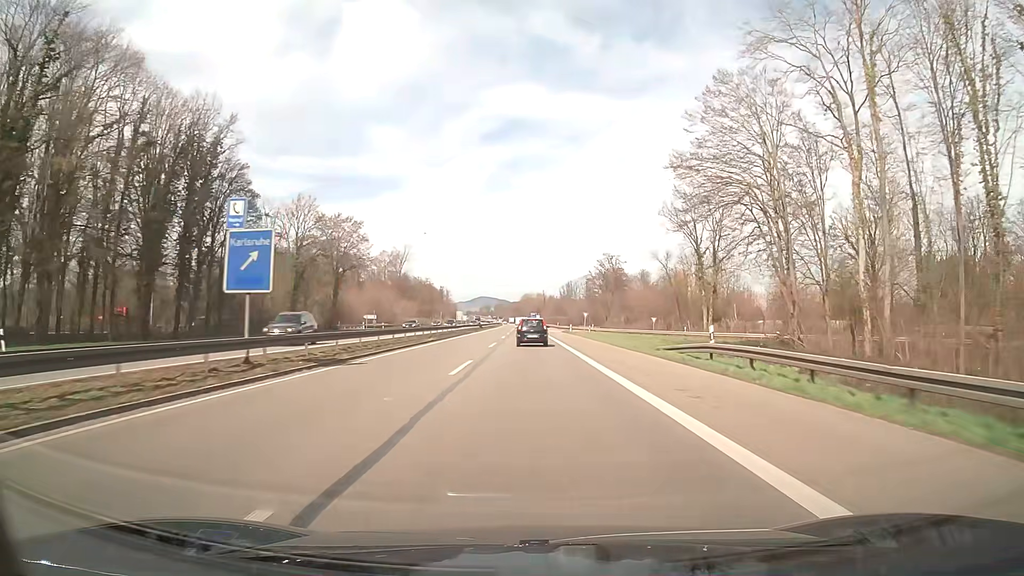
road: trunk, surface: asphalt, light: Day
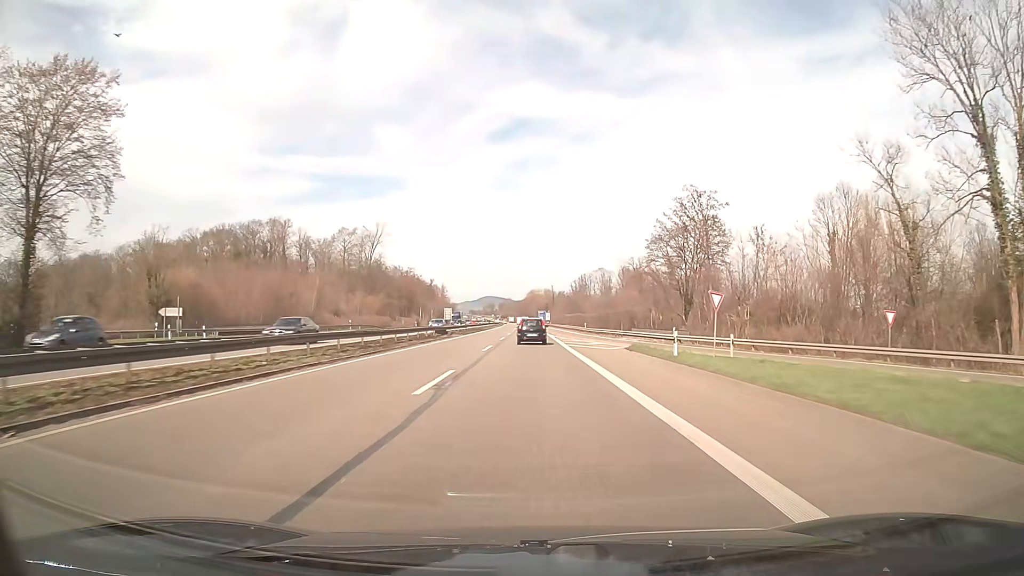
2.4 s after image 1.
(-0.3, +59.7) m; -1°
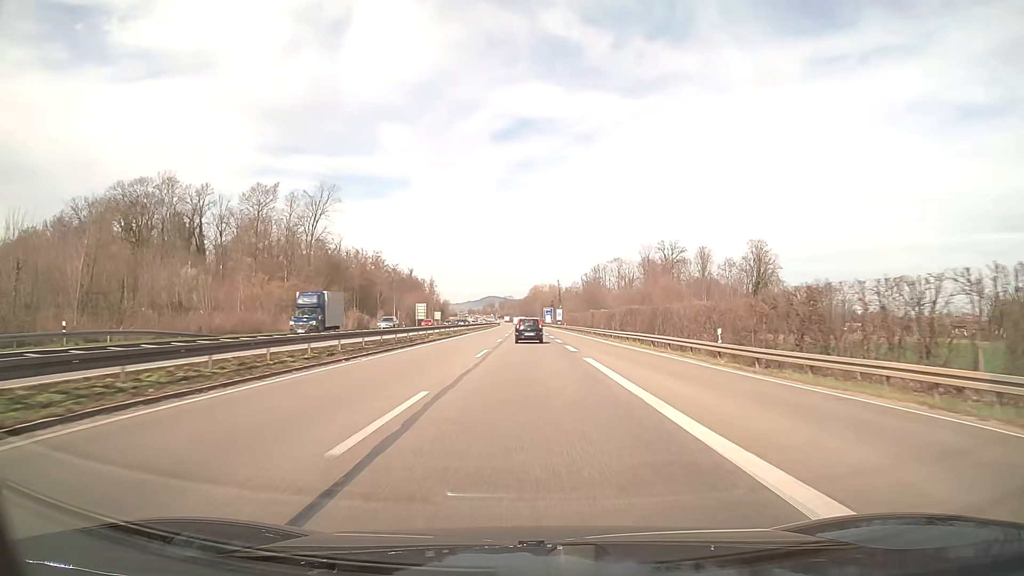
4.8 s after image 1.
(-0.1, +60.8) m; 0°
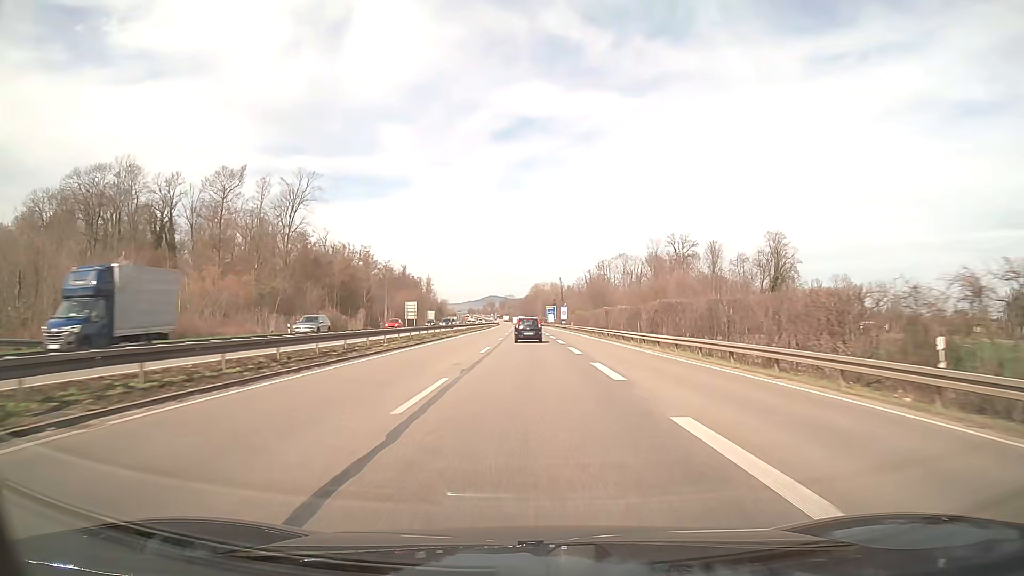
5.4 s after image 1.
(0.0, +15.3) m; 0°
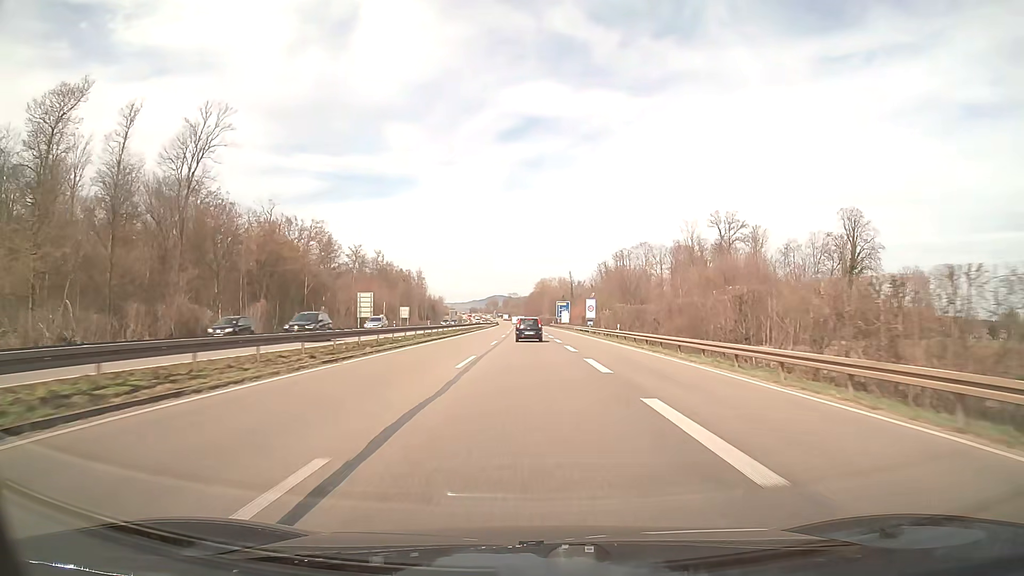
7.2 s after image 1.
(-0.1, +46.0) m; 0°
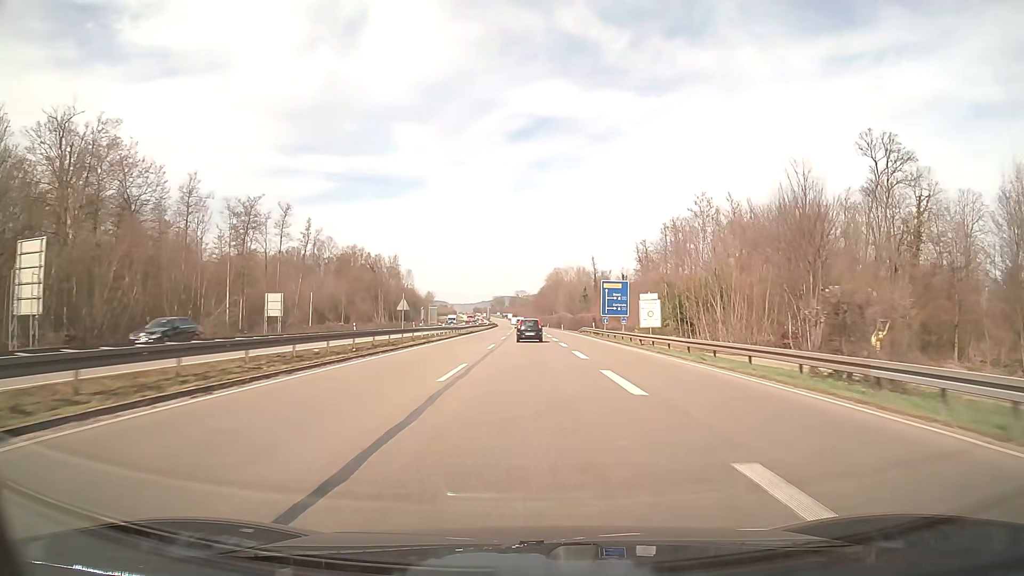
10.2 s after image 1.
(-0.5, +77.2) m; -1°
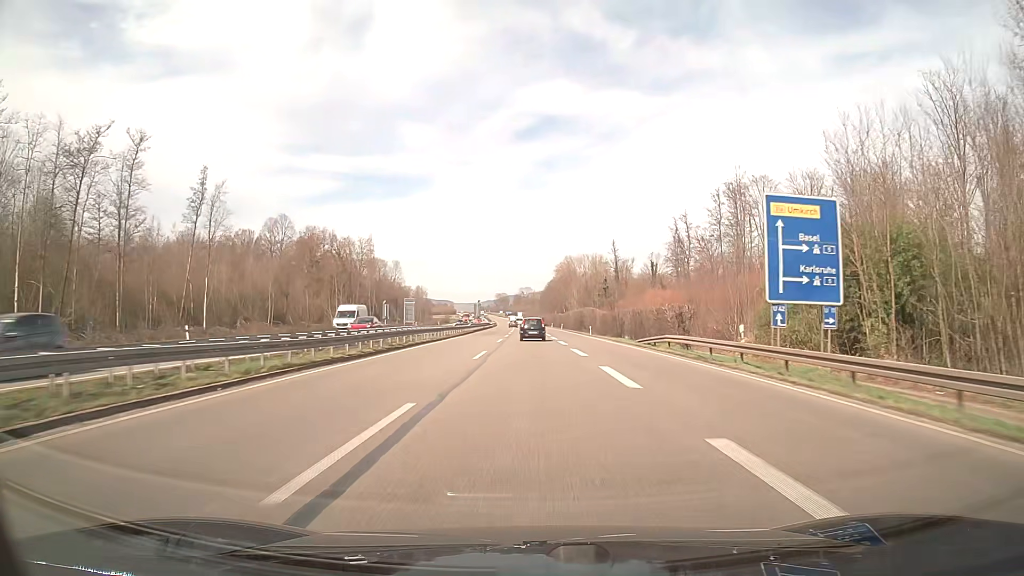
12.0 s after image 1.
(-0.2, +46.8) m; 0°
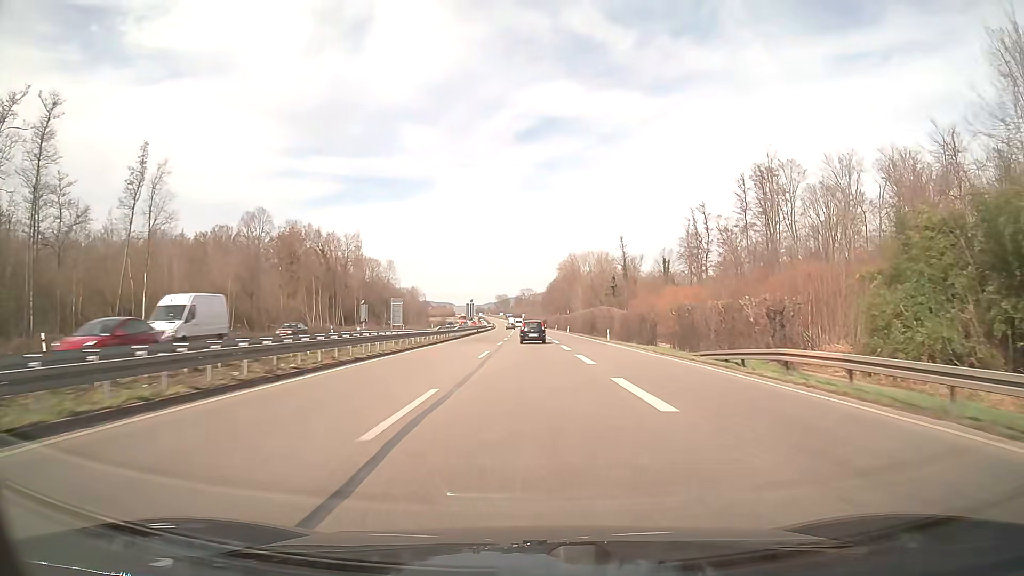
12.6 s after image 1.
(0.0, +15.6) m; 0°
(0, +10) (0, +20) (0, +30) (0, +40) (0, +50) (0, +60) (0, +70) (0, +80) (0, +90) (-1, +100) m
